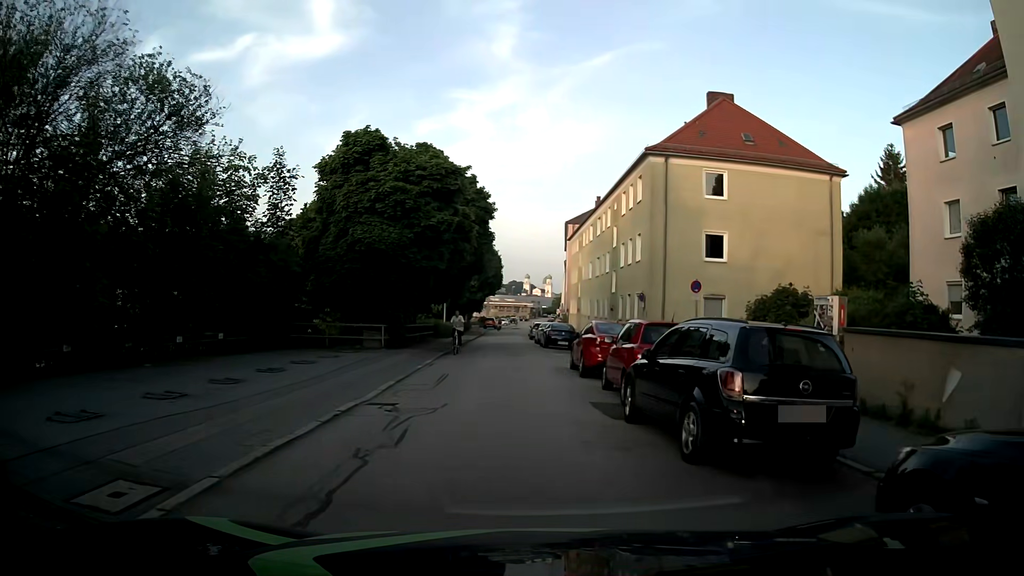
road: residential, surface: asphalt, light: Day
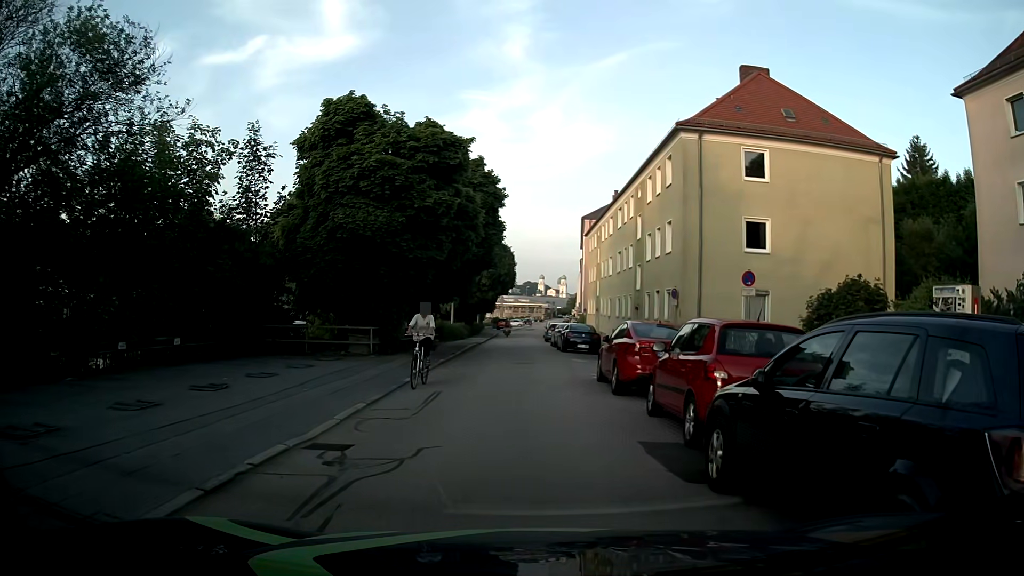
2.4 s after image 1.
(0.0, +3.6) m; -1°
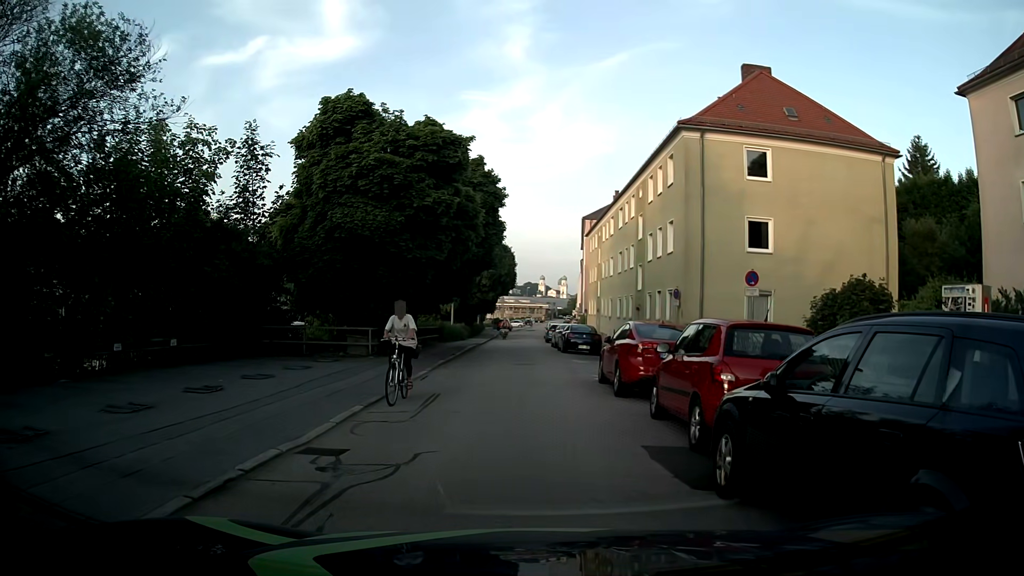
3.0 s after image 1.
(0.0, +0.2) m; 0°
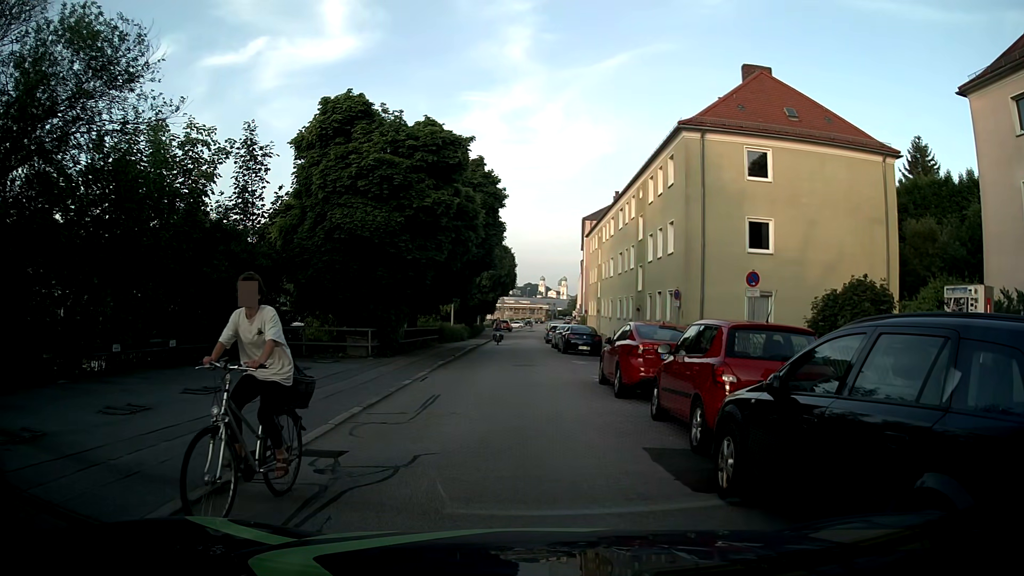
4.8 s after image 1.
(0.0, +0.1) m; 0°
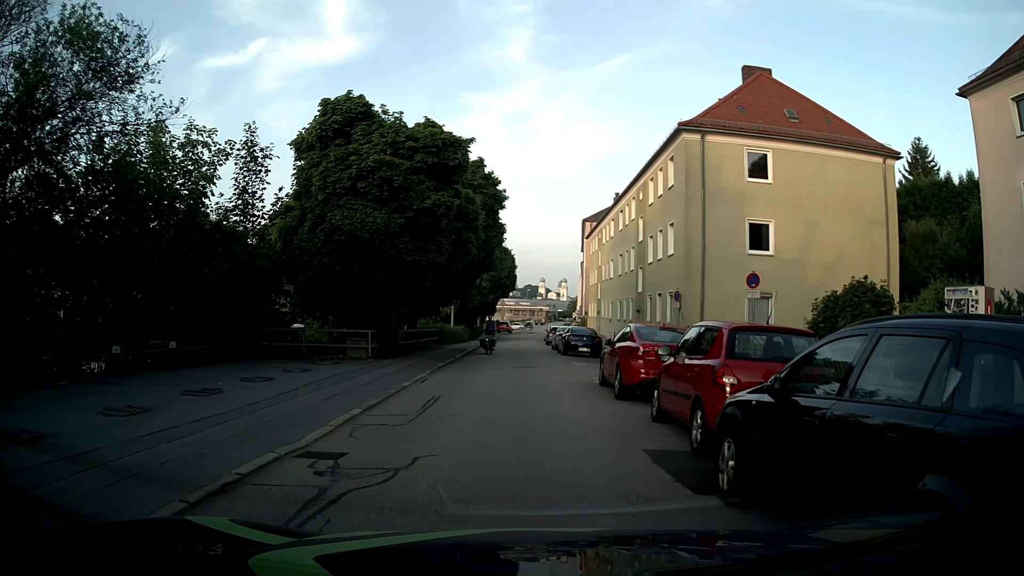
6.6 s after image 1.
(0.0, 0.0) m; 0°
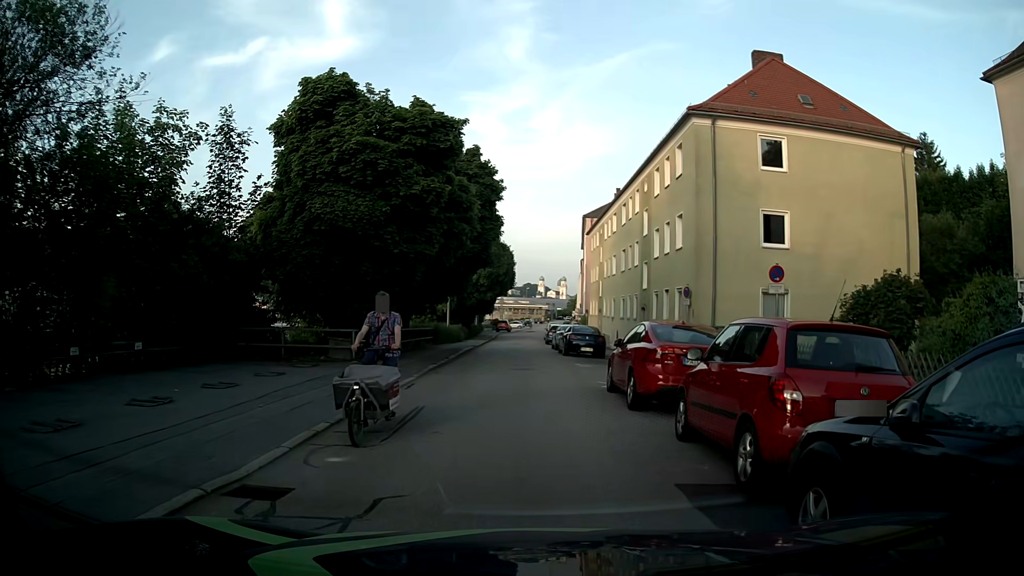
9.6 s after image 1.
(0.0, +1.7) m; 0°
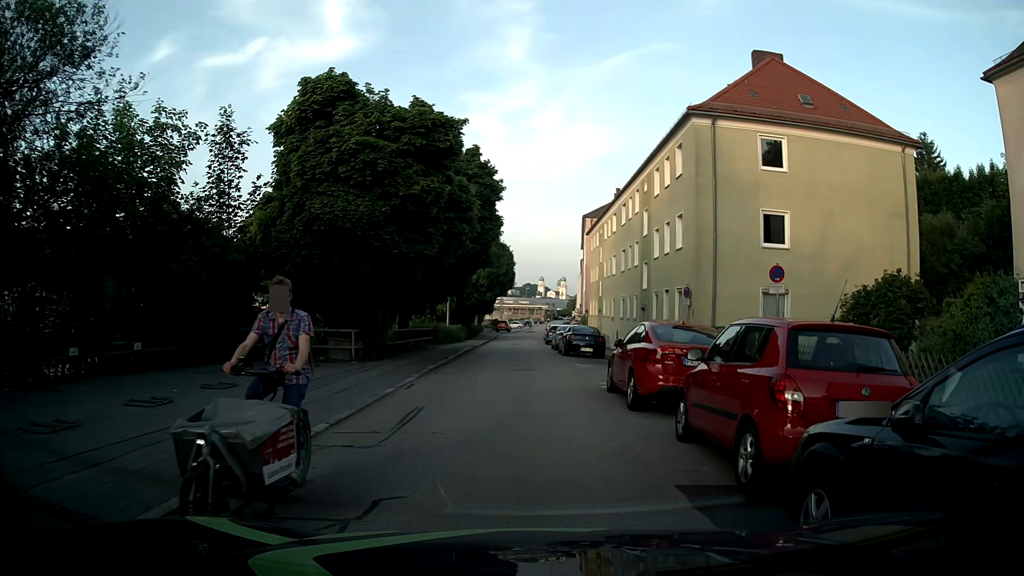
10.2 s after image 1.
(0.0, +0.1) m; 0°
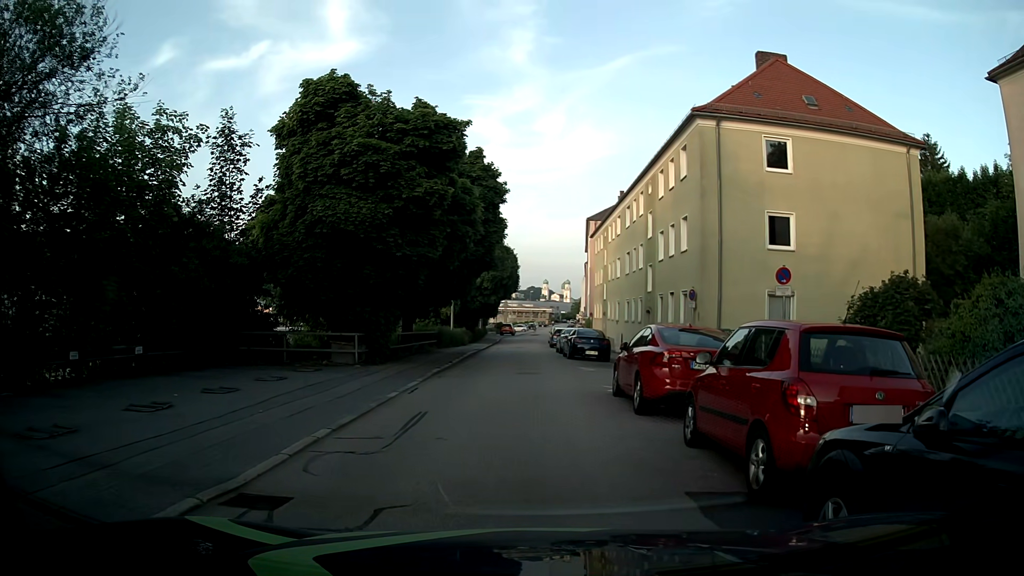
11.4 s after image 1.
(0.0, +0.2) m; 0°
